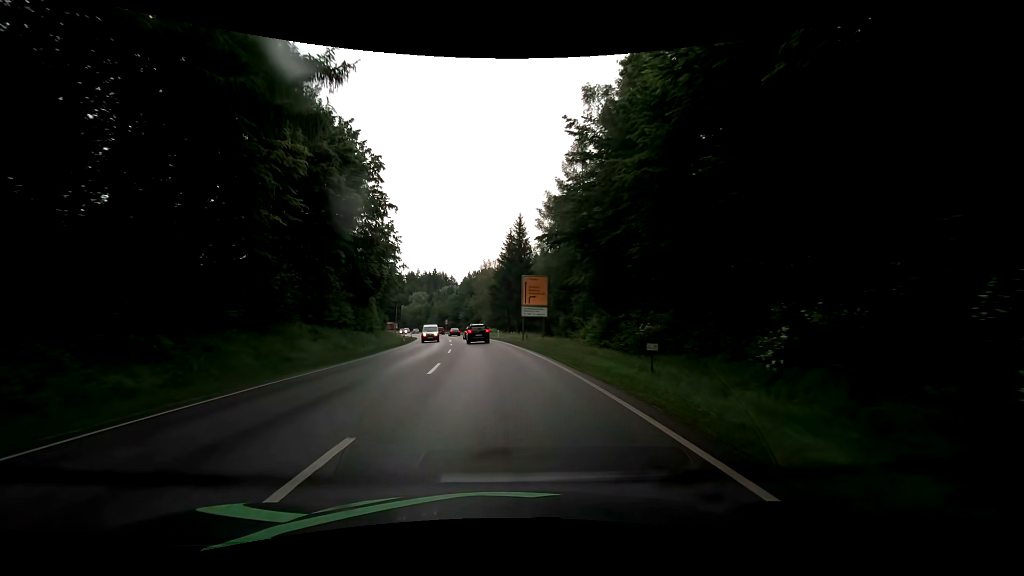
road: secondary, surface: asphalt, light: Day
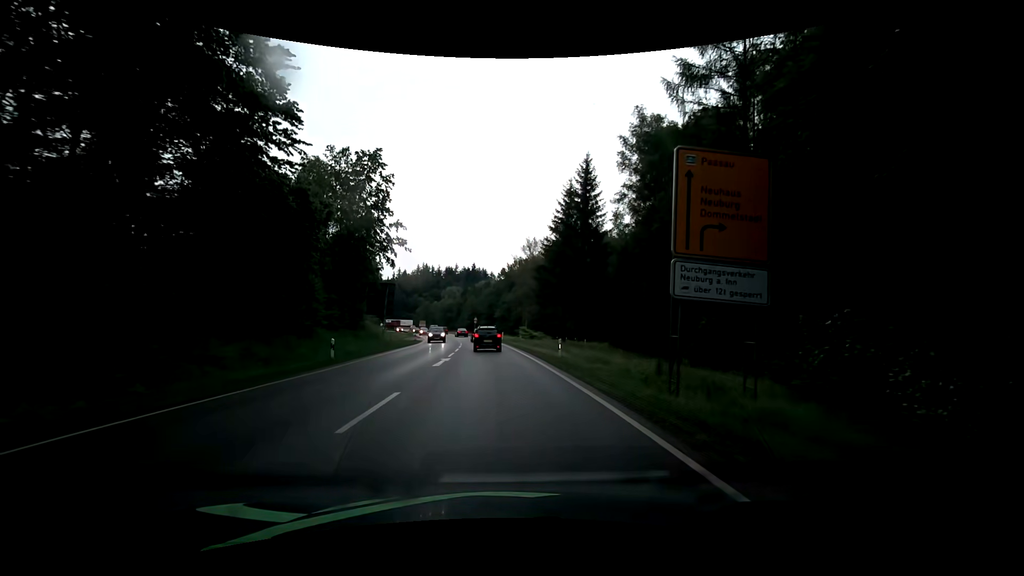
(-1.4, +31.7) m; -5°
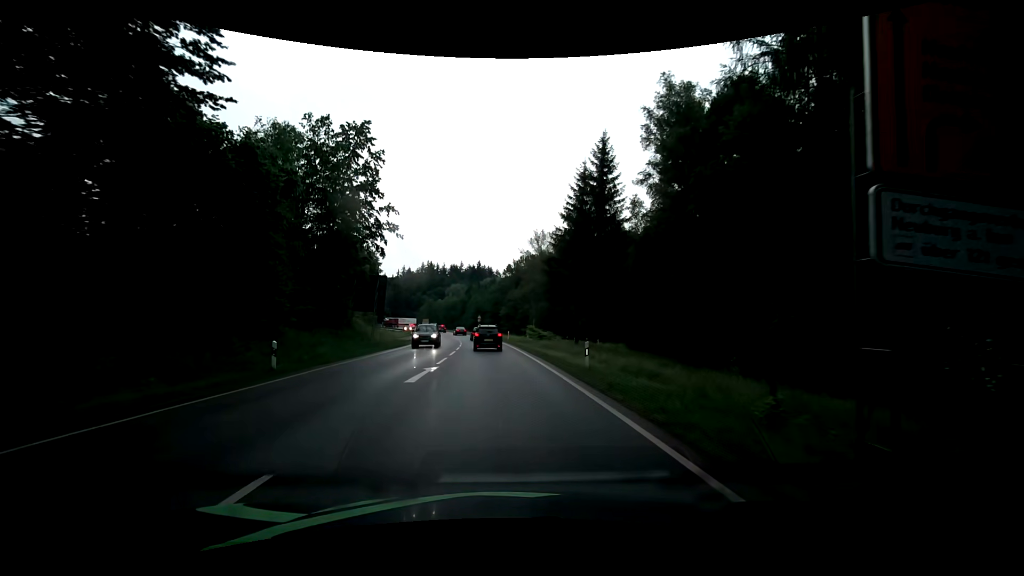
(0.0, +6.1) m; 0°
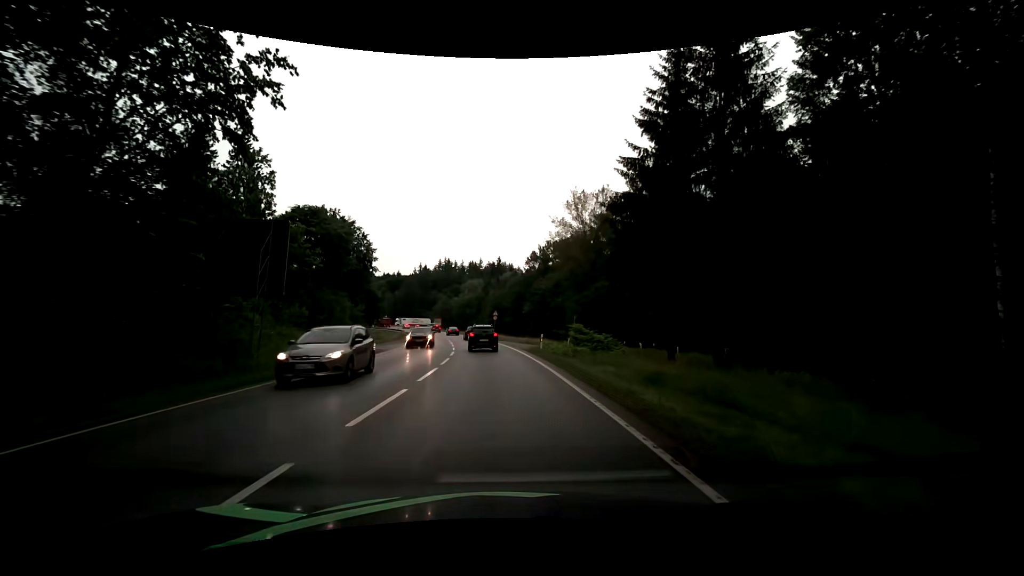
(-0.6, +24.4) m; -2°
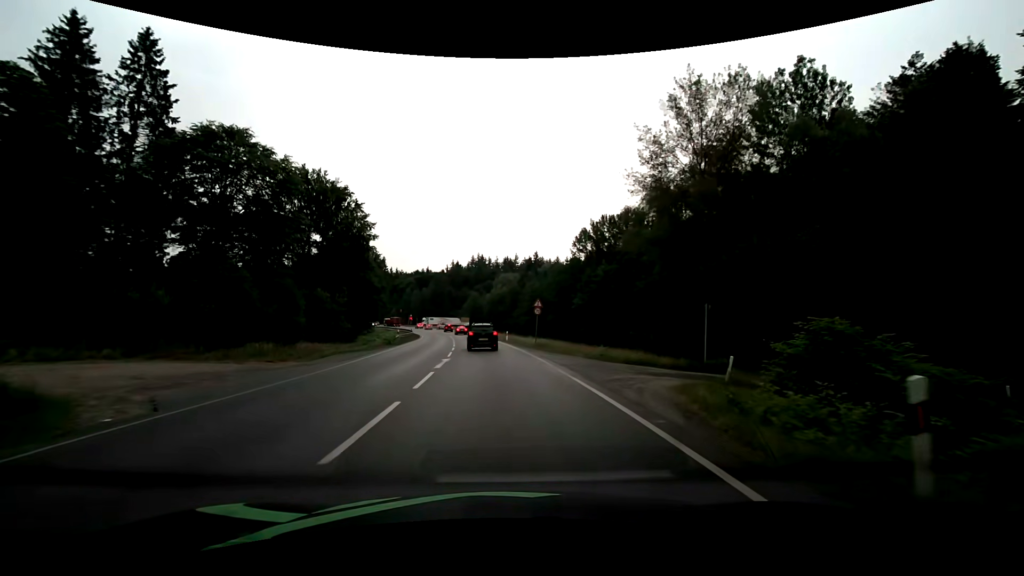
(-1.0, +26.1) m; -5°
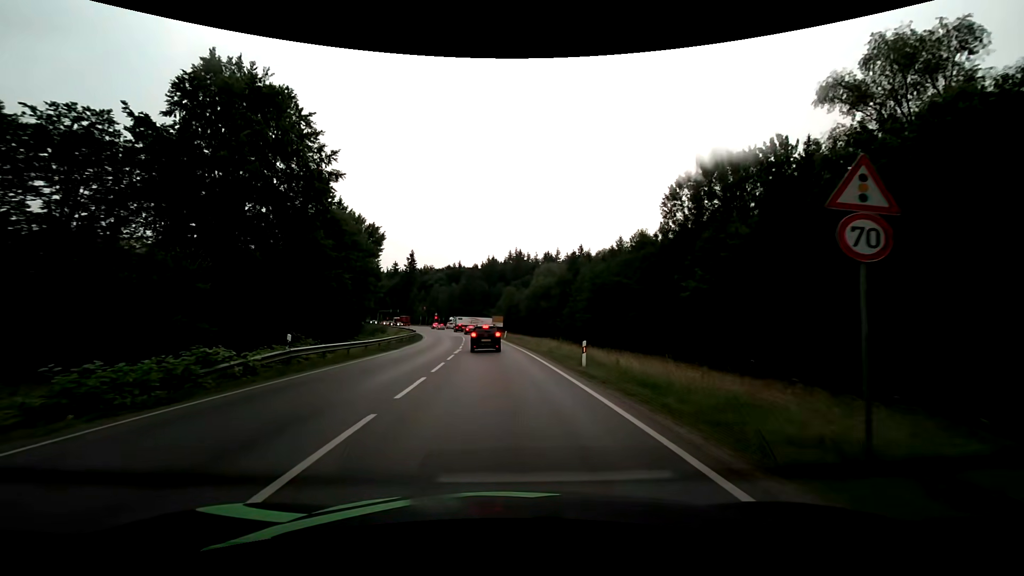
(-1.2, +31.6) m; -4°
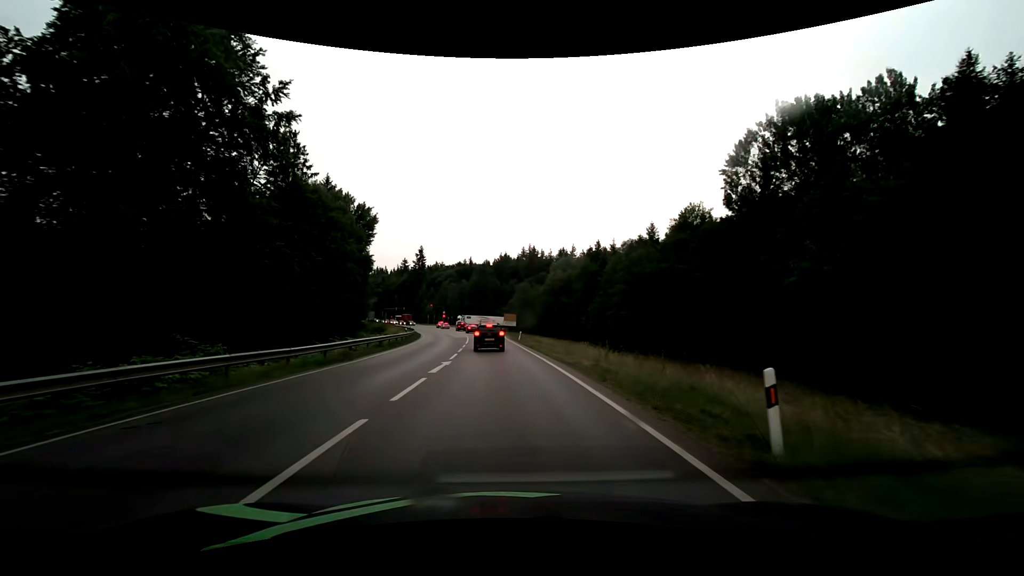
(-0.2, +12.5) m; -2°
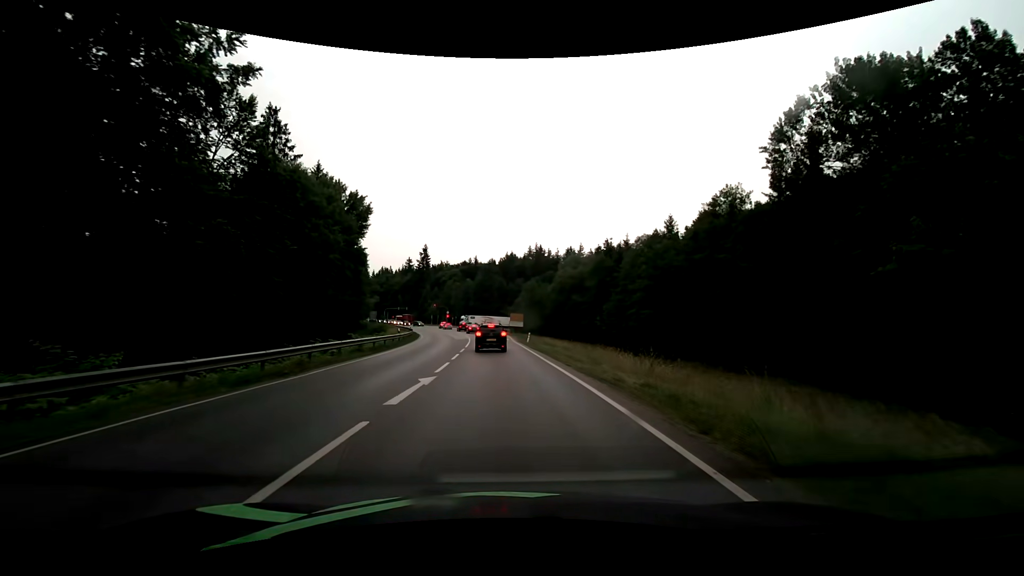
(0.0, +6.2) m; -1°
(0, +10) (0, +20) (-1, +30) (-1, +40) (-2, +50) (-3, +60) (-4, +70) (-5, +80) (-7, +90) (-9, +99) m
